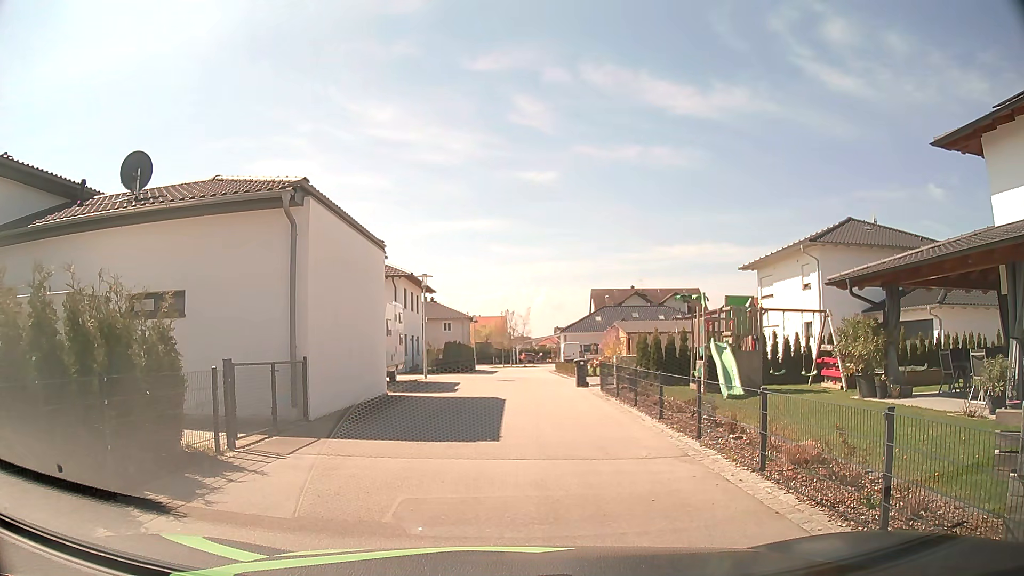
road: residential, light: Day
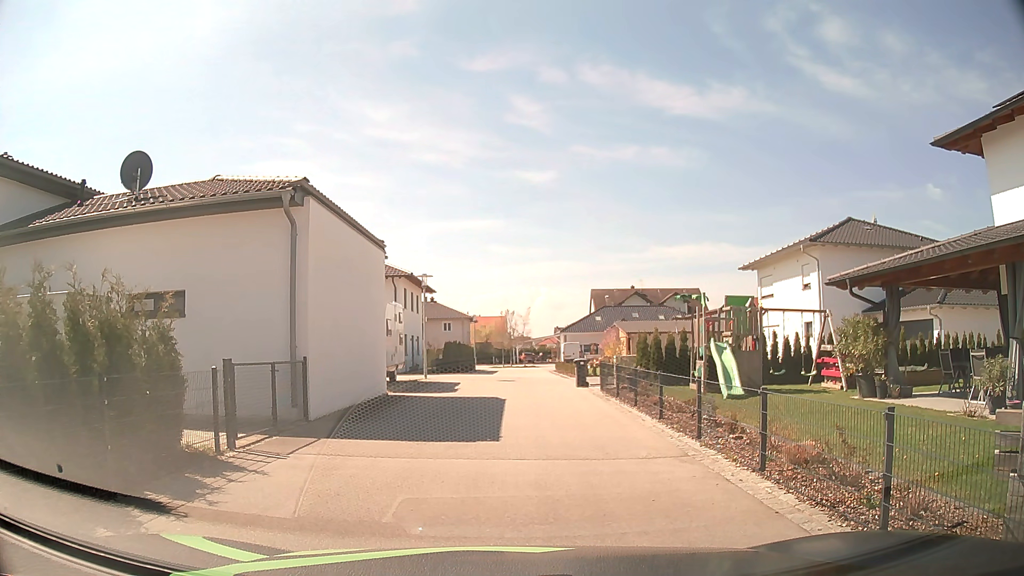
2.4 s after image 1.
(0.0, 0.0) m; 0°
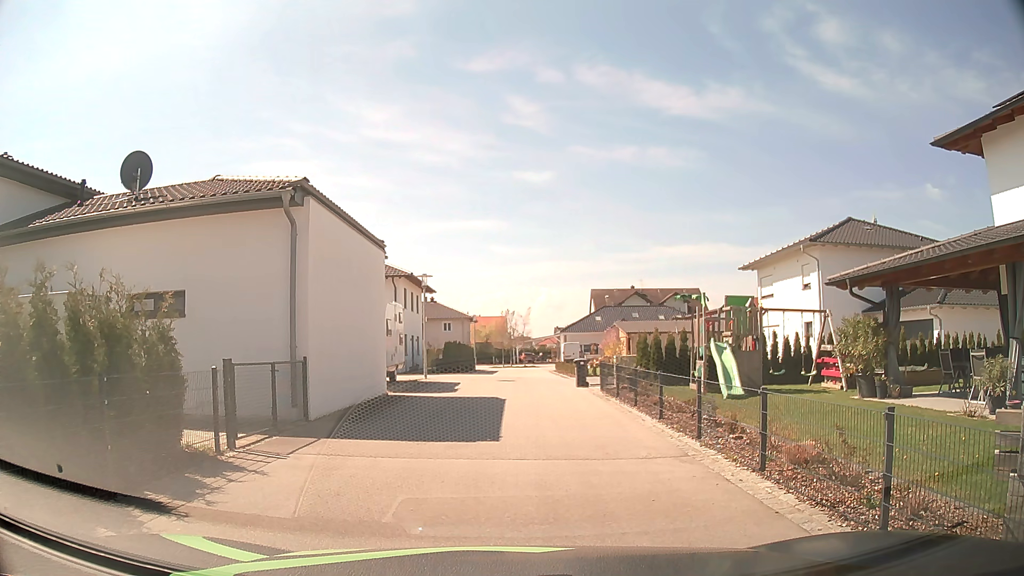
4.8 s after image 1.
(0.0, 0.0) m; 0°
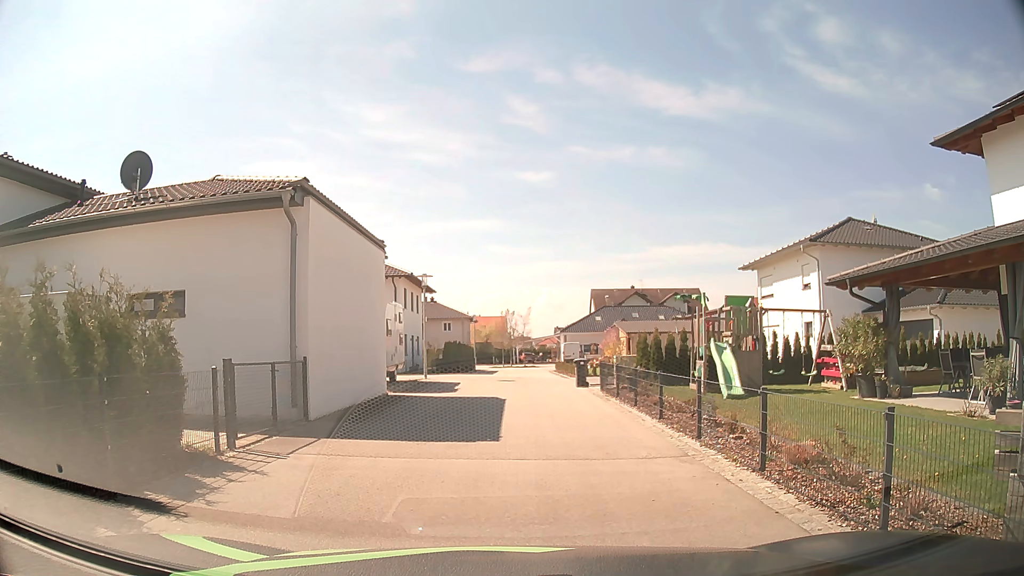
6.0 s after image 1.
(0.0, 0.0) m; 0°
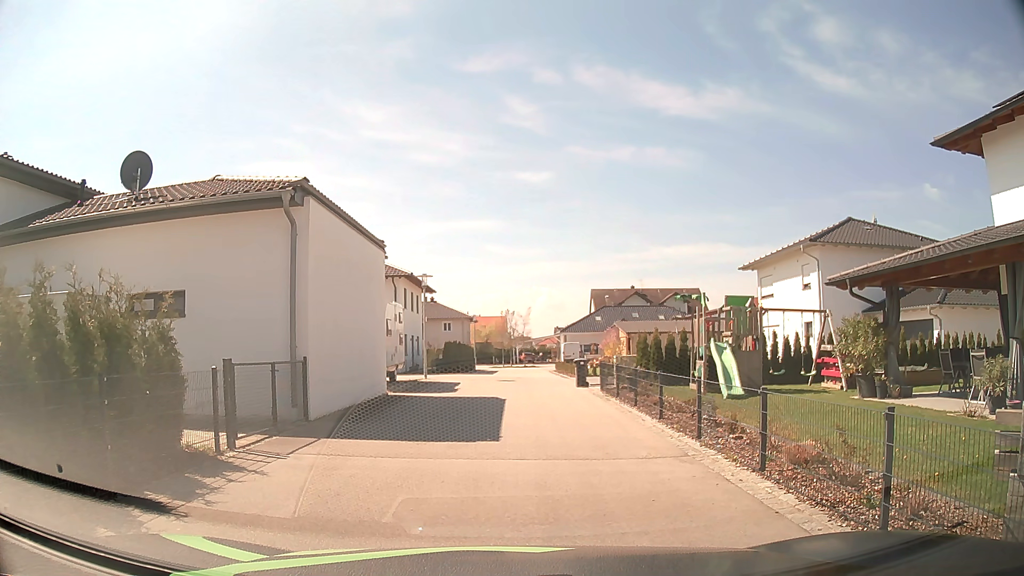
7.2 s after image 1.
(0.0, 0.0) m; 0°
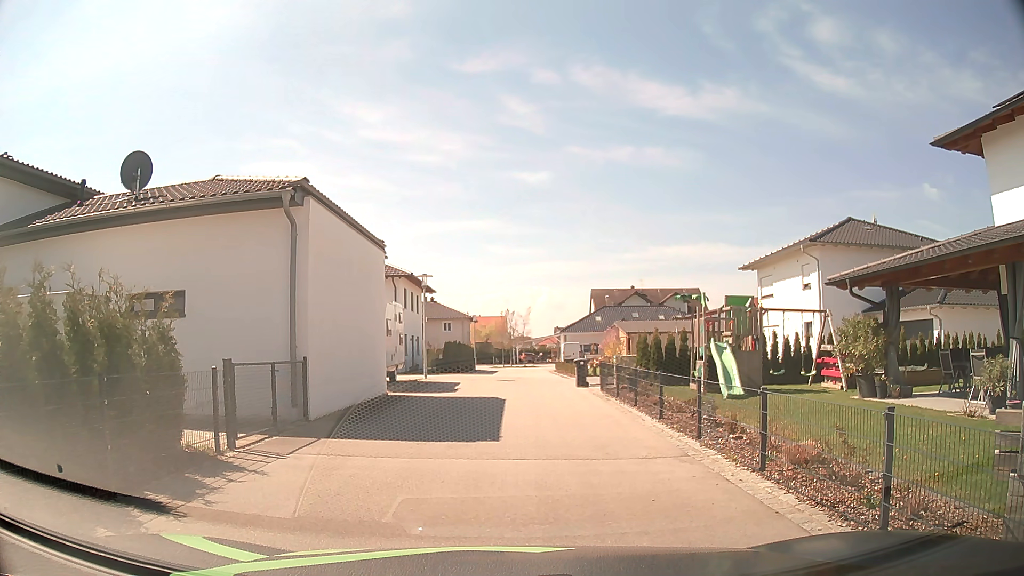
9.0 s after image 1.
(0.0, 0.0) m; 0°
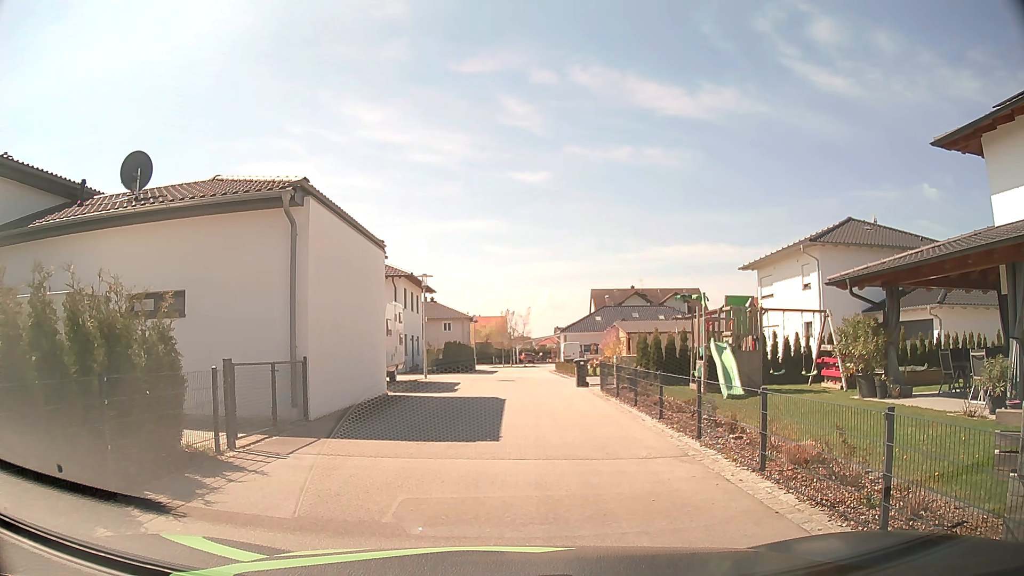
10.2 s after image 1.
(0.0, 0.0) m; 0°
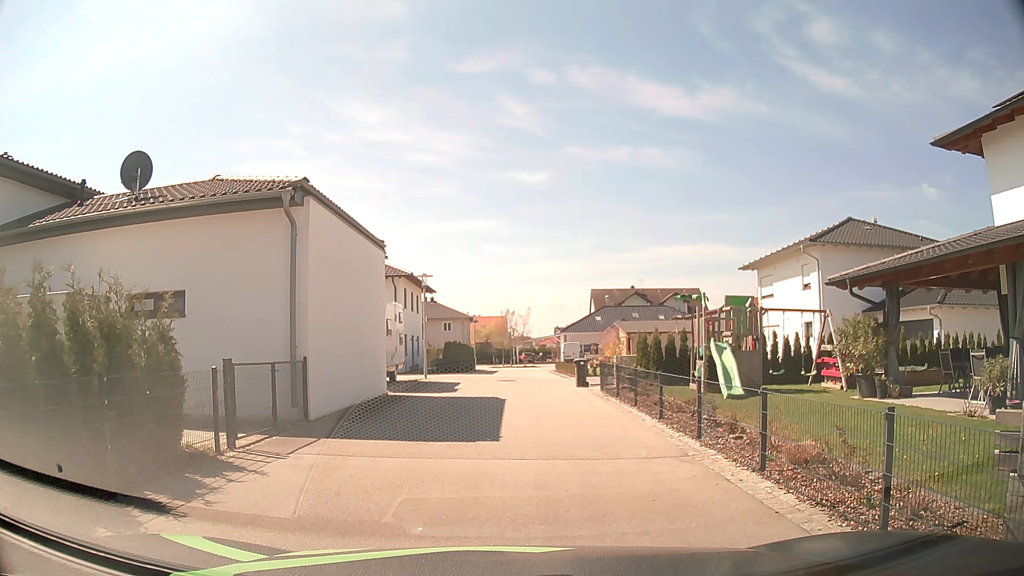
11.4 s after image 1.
(0.0, 0.0) m; 0°
